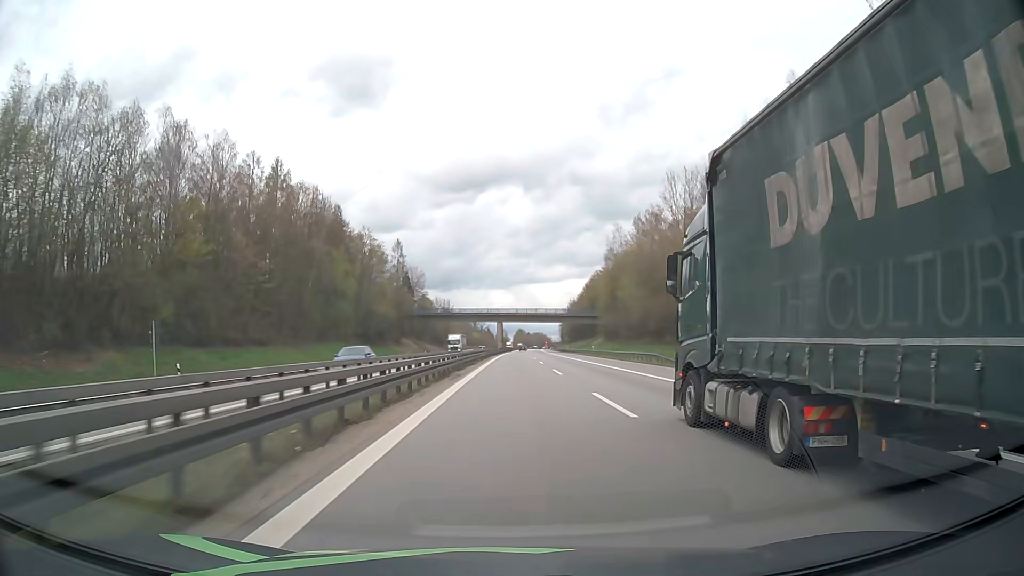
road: motorway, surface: asphalt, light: Day
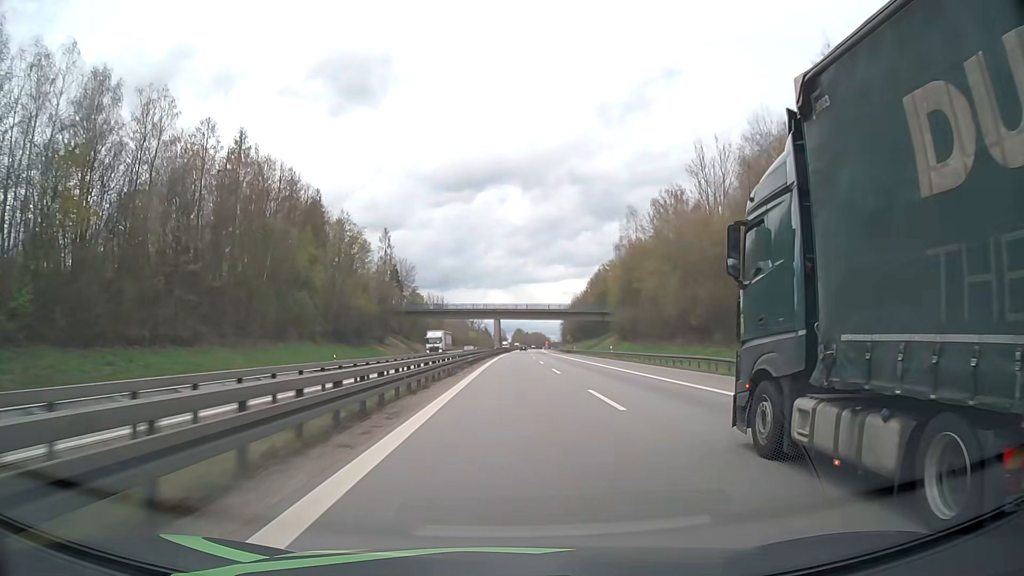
(0.0, +16.6) m; 0°
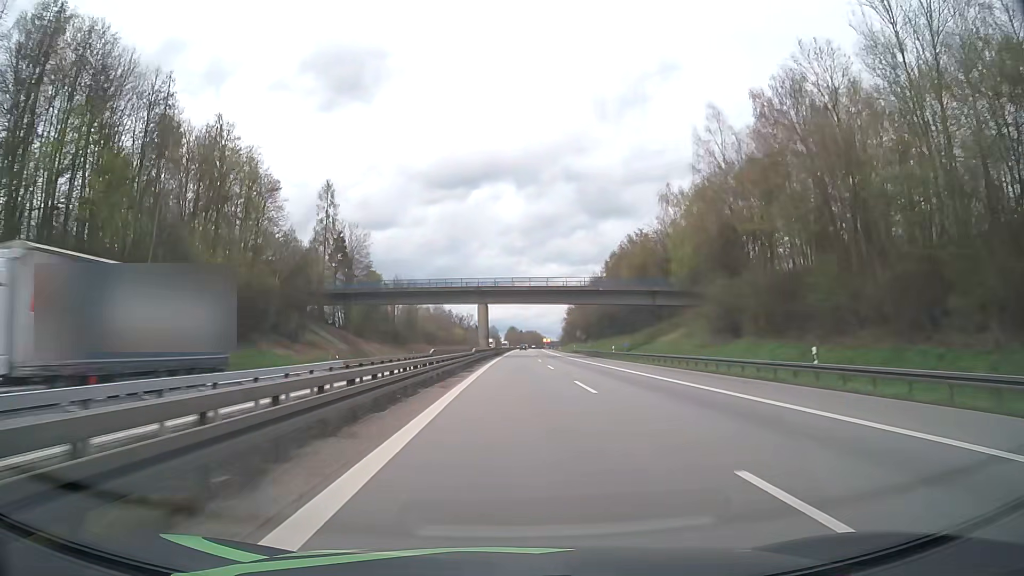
(+0.3, +49.4) m; +1°
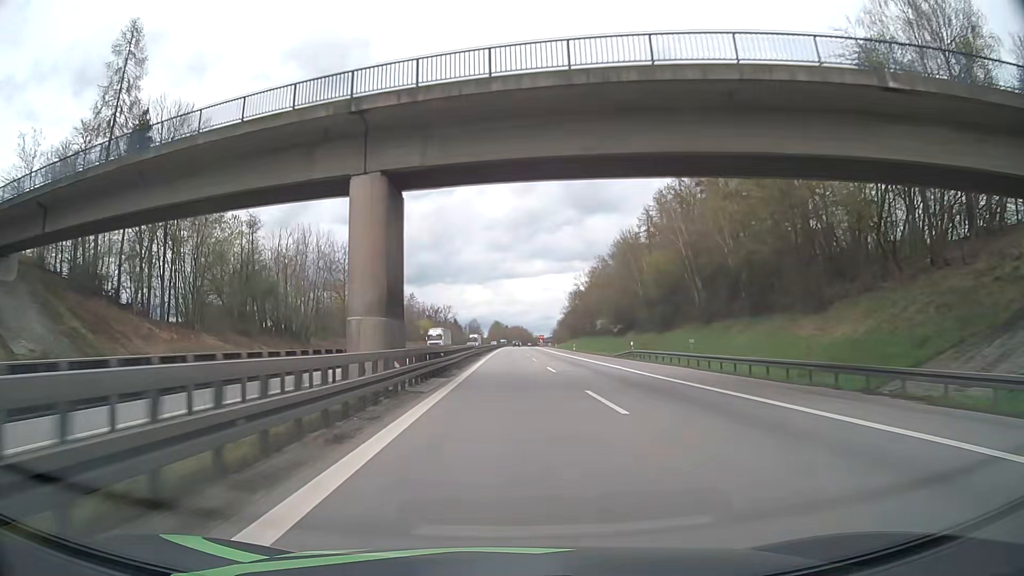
(+0.8, +64.8) m; +1°
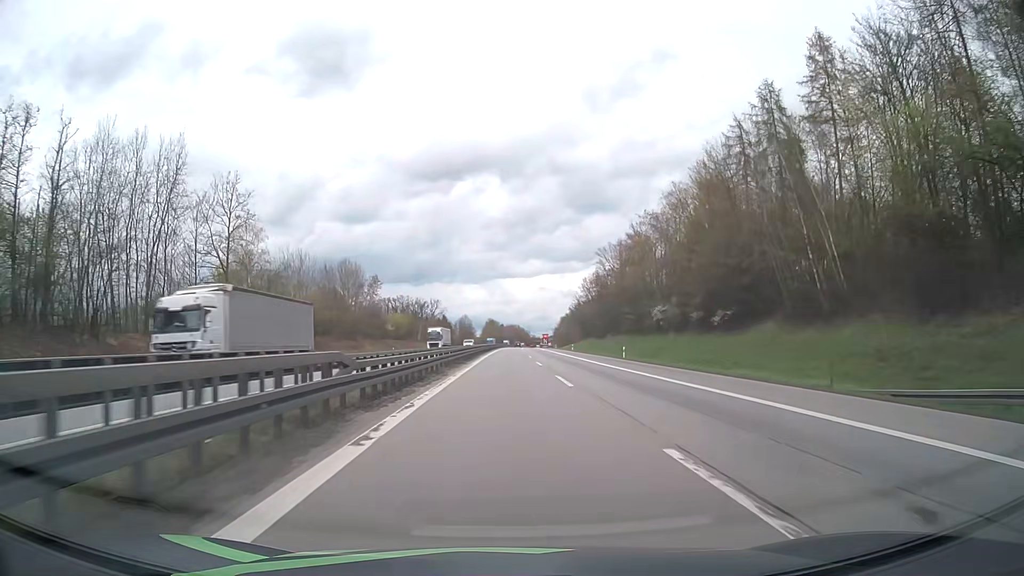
(+0.6, +46.6) m; +1°
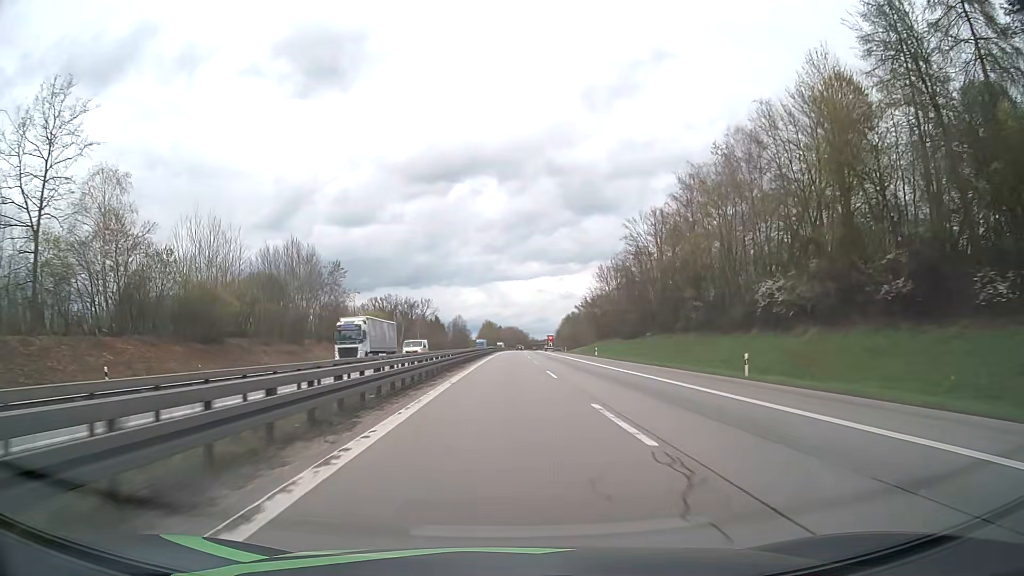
(0.0, +29.9) m; 0°
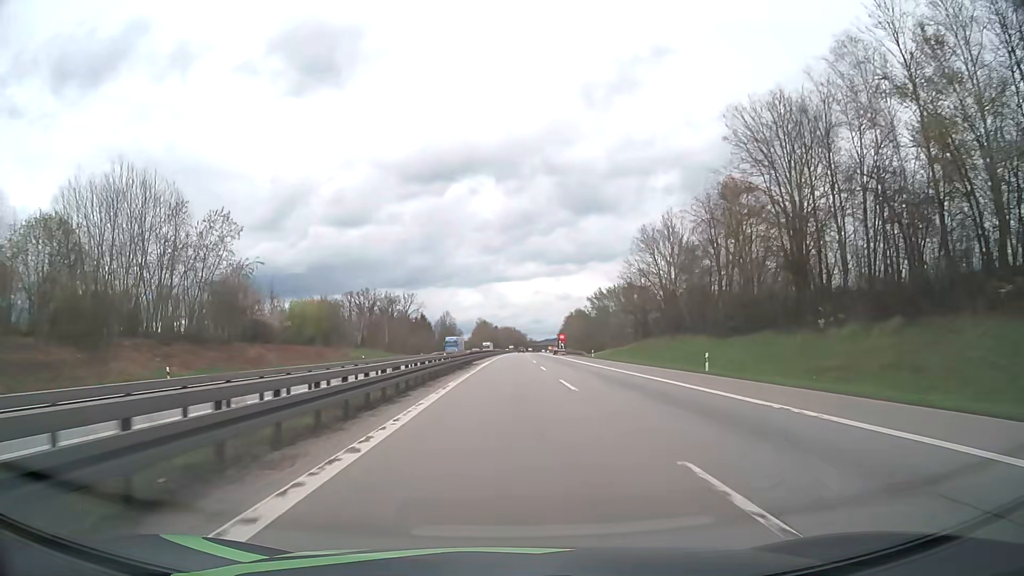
(+0.1, +43.9) m; 0°
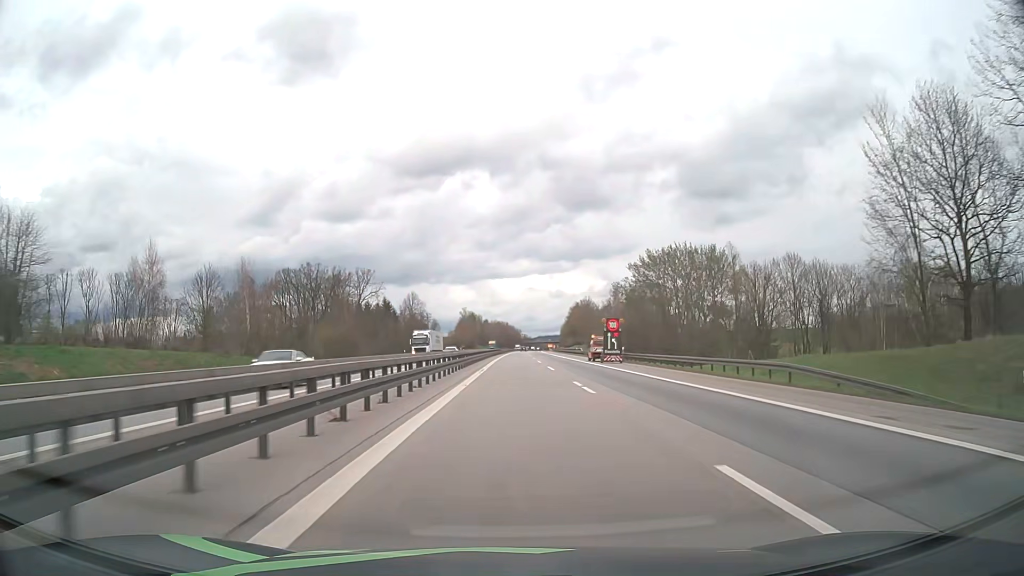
(+0.3, +73.2) m; +1°
(0, +10) (0, +20) (0, +30) (0, +40) (0, +50) (+1, +60) (+1, +70) (+1, +80) (+1, +90) (+2, +100) m
